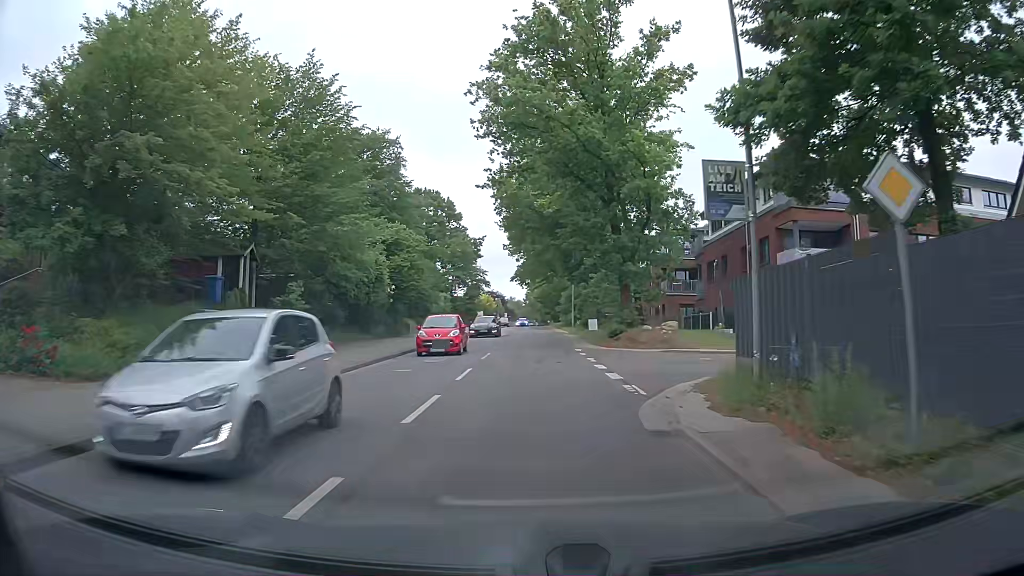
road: tertiary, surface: asphalt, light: Day
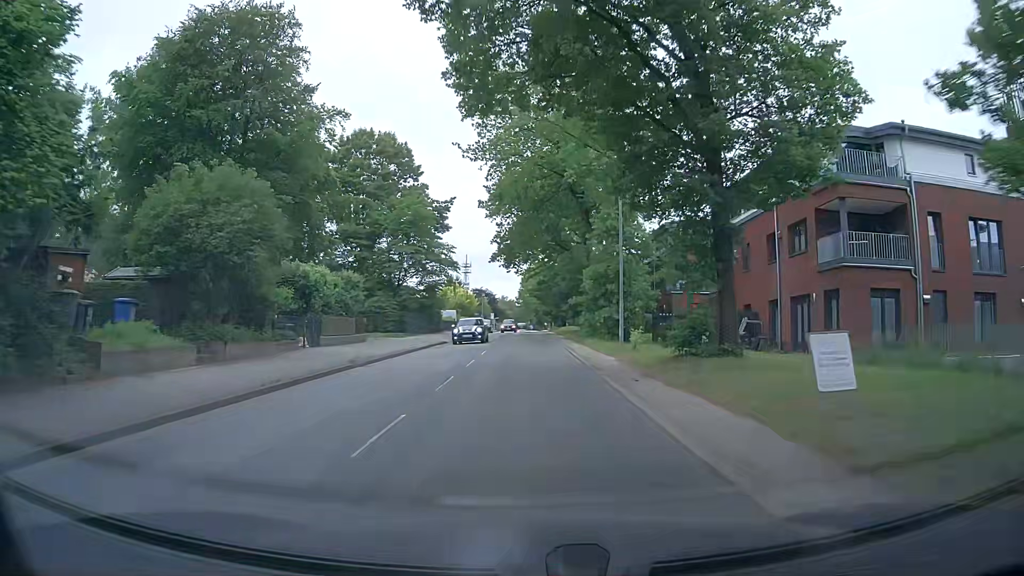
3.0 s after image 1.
(+0.2, +34.5) m; 0°
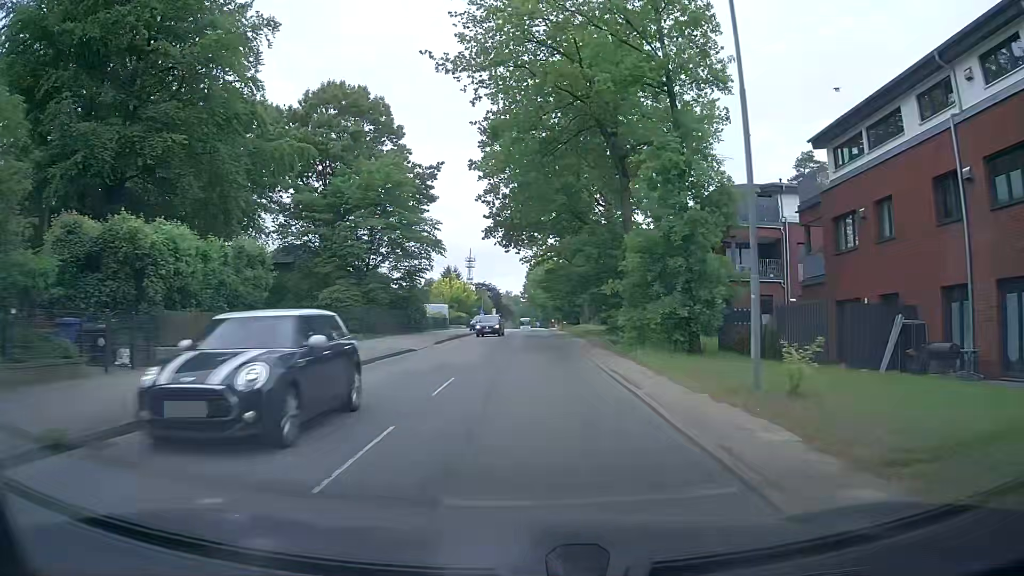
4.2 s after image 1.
(-0.1, +13.9) m; -1°
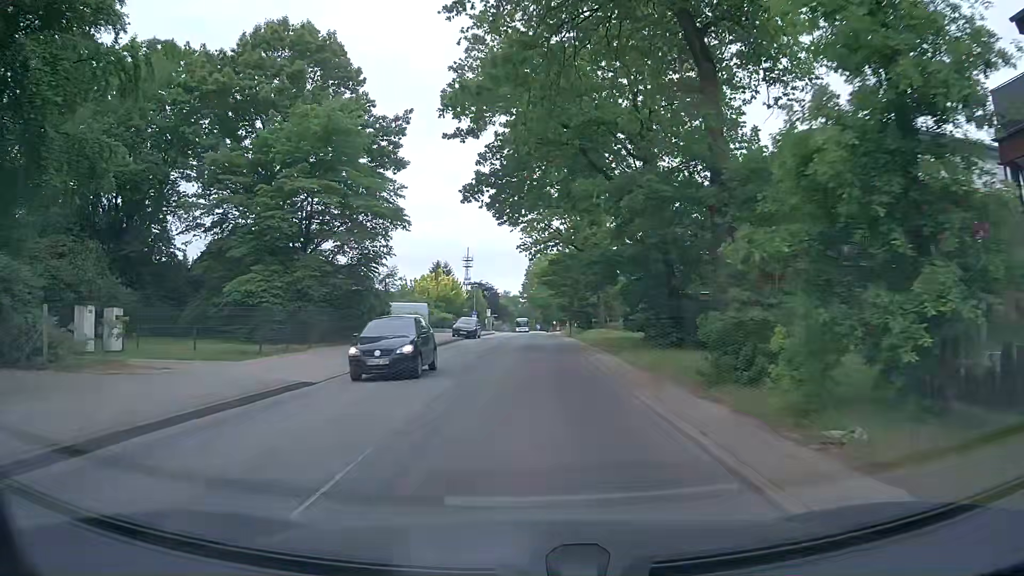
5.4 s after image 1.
(+0.1, +13.8) m; 0°
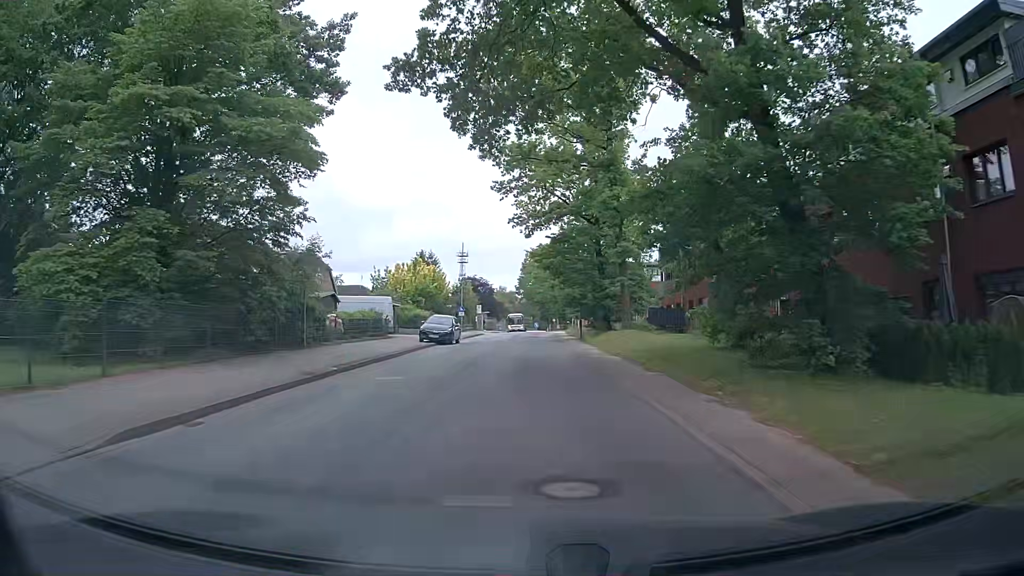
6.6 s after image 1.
(+0.1, +13.7) m; +1°
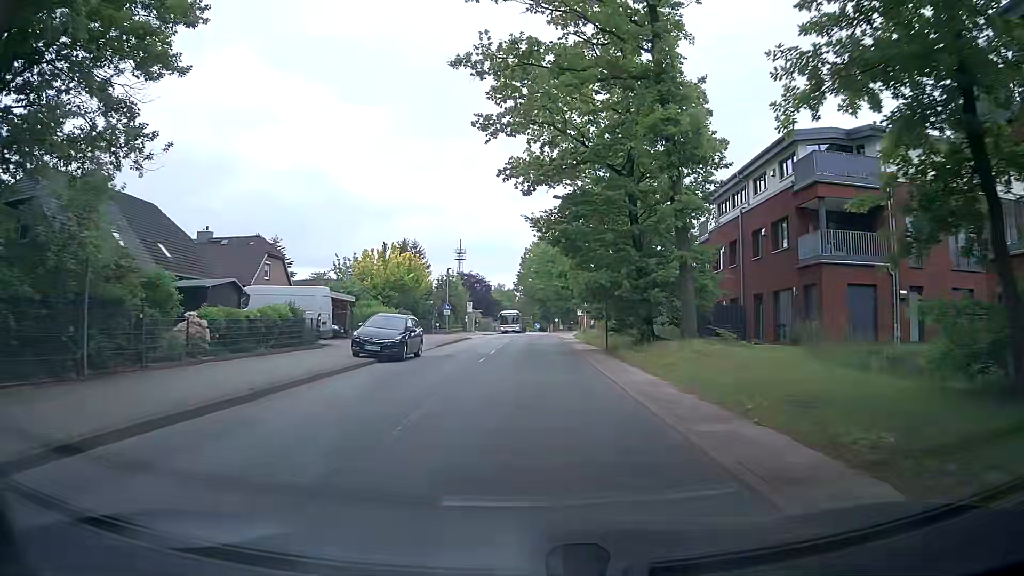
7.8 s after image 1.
(0.0, +13.6) m; -1°
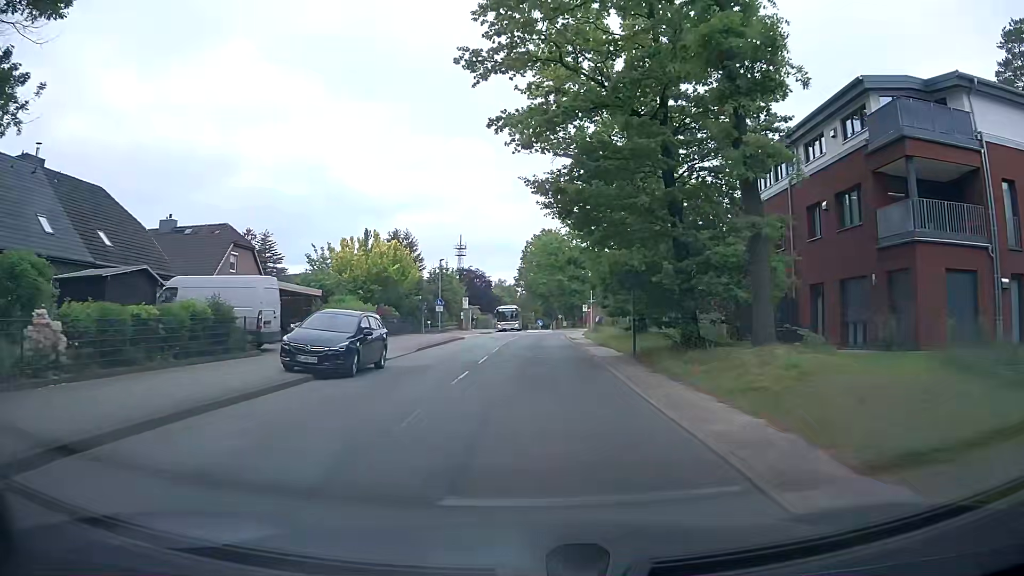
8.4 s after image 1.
(+0.1, +6.7) m; 0°
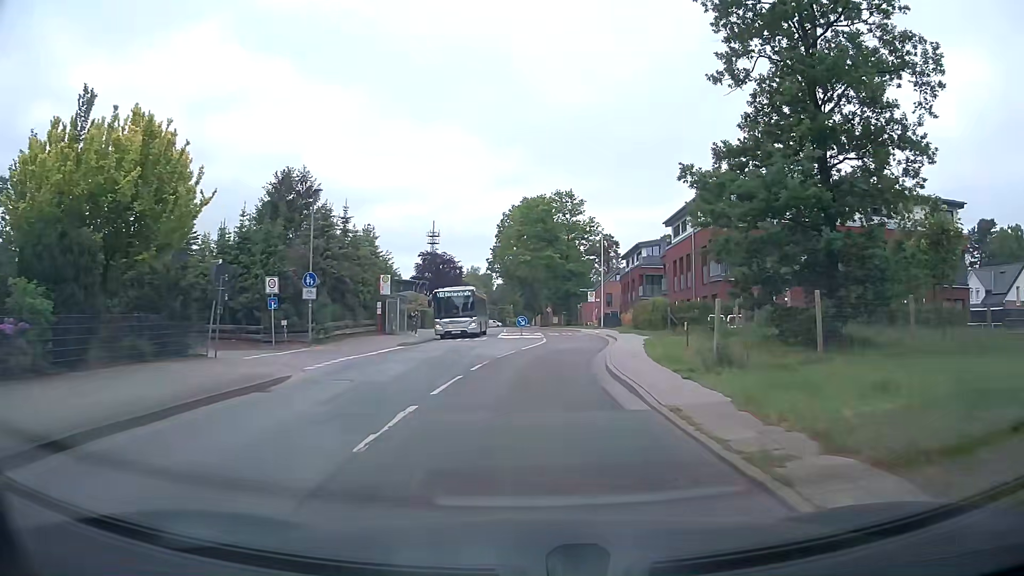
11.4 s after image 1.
(+0.3, +31.5) m; +2°
(0, +10) (+1, +20) (+2, +30) (+3, +40) (+3, +50) (+2, +60) (+1, +70) (0, +80) (-1, +90) (-1, +100) m
